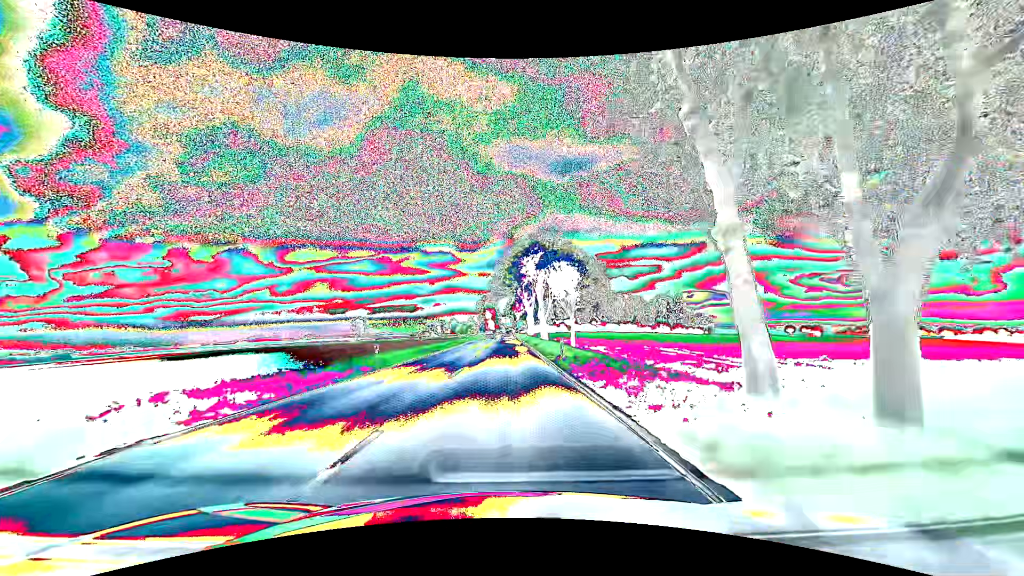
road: primary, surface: asphalt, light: Day
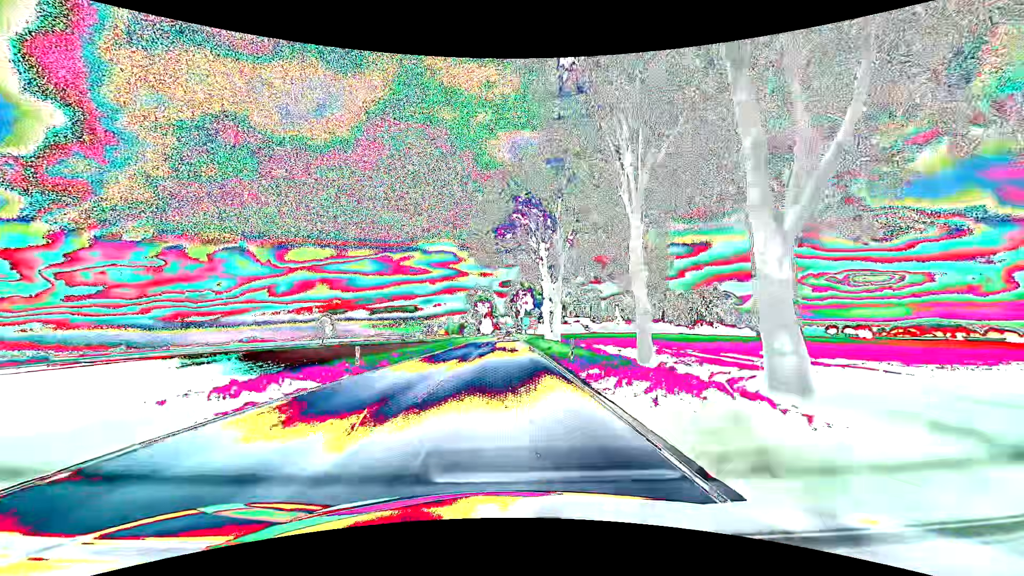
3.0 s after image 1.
(0.0, +53.8) m; 0°
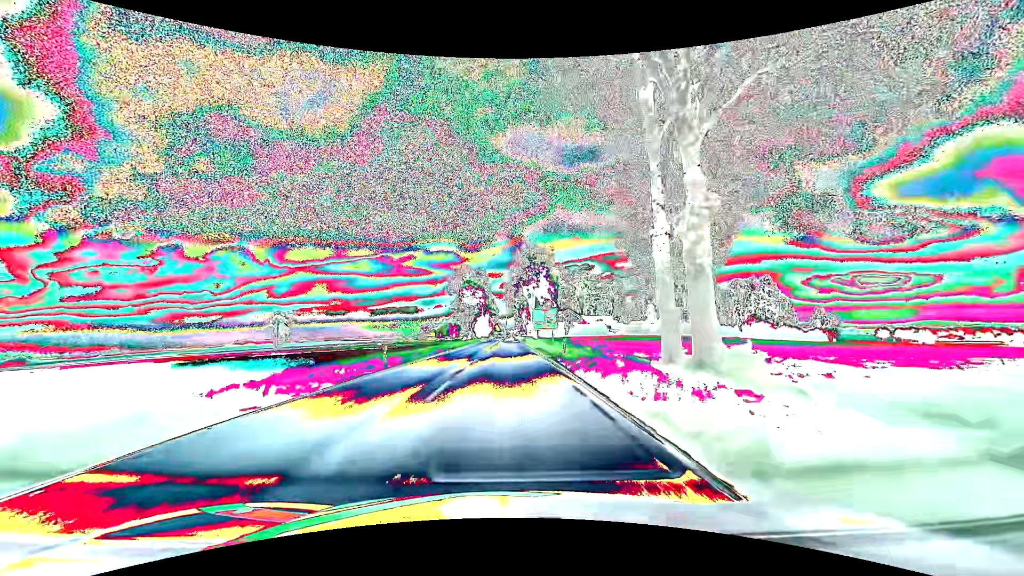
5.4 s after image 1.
(-0.2, +48.2) m; 0°
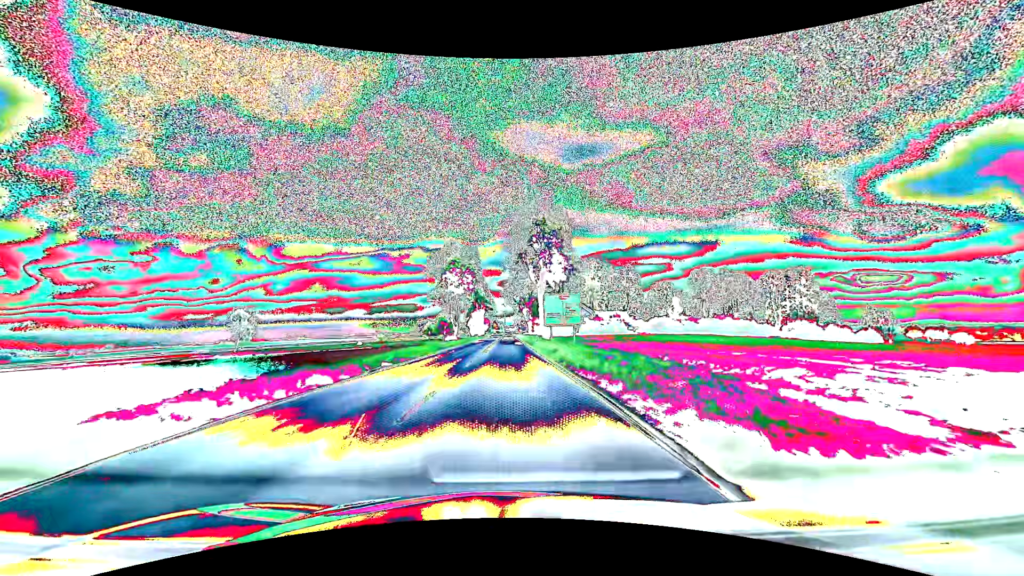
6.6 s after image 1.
(0.0, +25.7) m; 0°
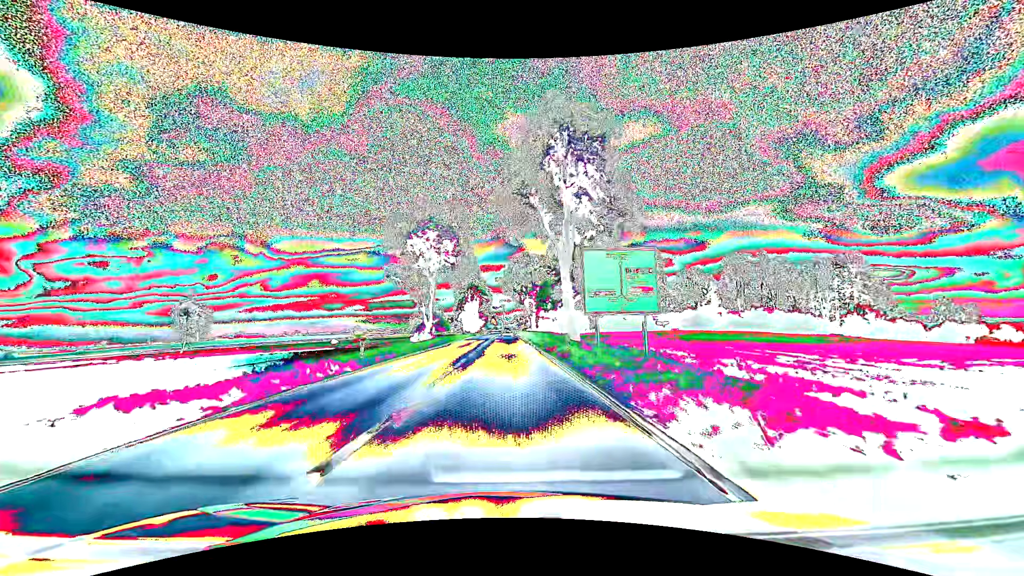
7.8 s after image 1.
(0.0, +25.6) m; 0°
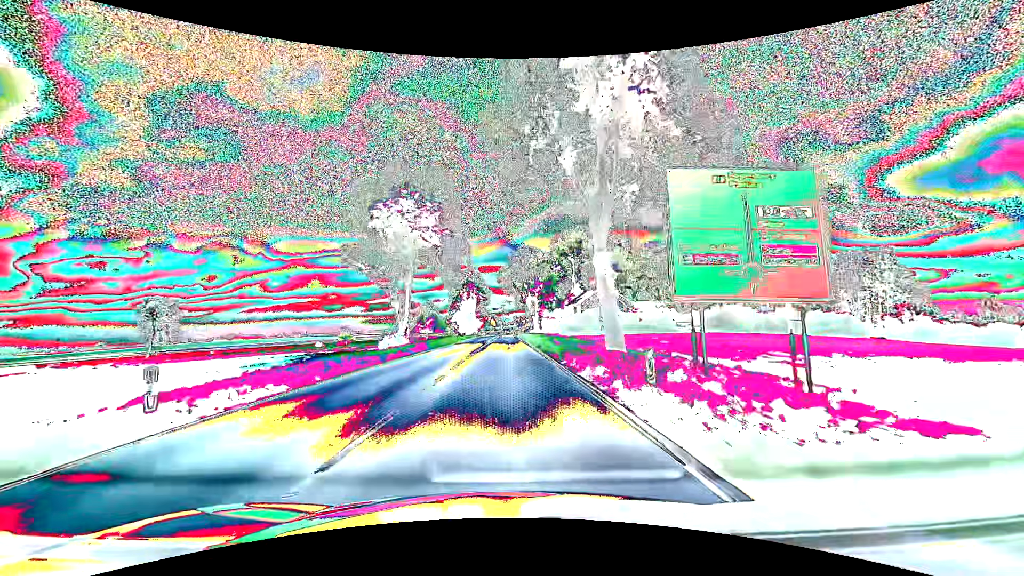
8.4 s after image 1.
(0.0, +12.5) m; 0°
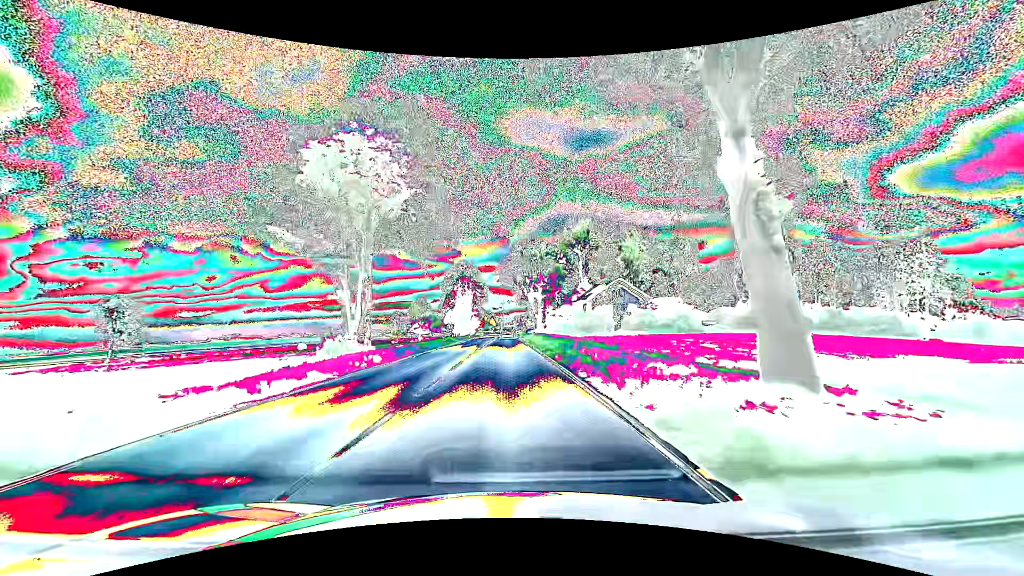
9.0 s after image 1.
(0.0, +12.2) m; 0°
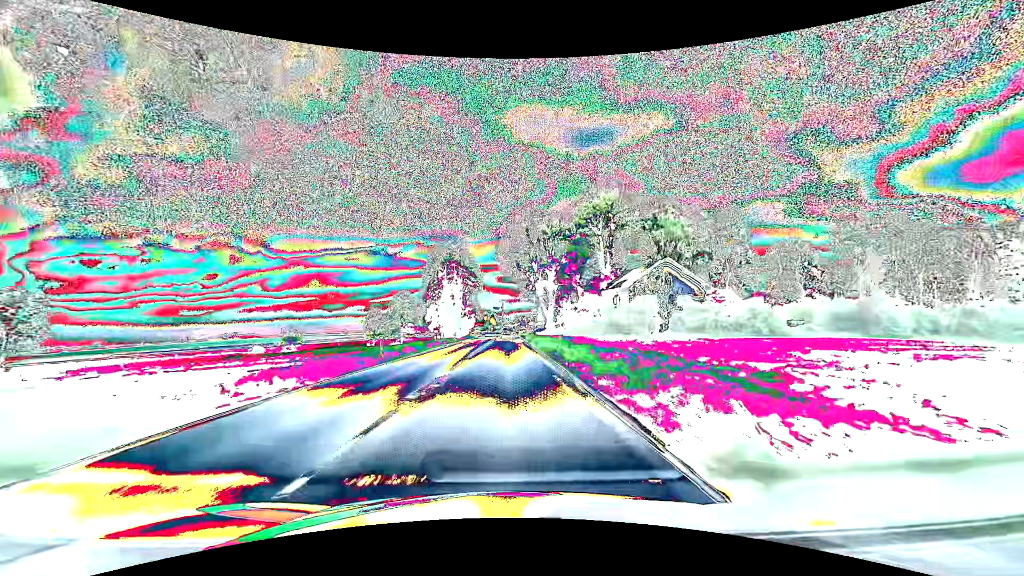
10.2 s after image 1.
(0.0, +23.7) m; 0°
(0, +10) (0, +20) (0, +30) (0, +40) (0, +50) (0, +60) (0, +70) (0, +80) (0, +90) (0, +100) m
